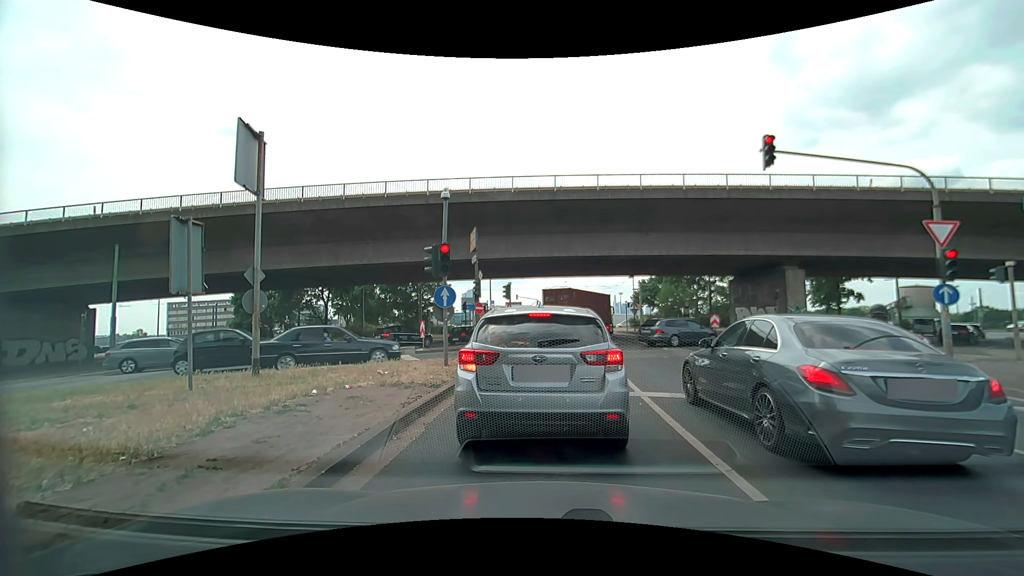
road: primary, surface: asphalt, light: Day
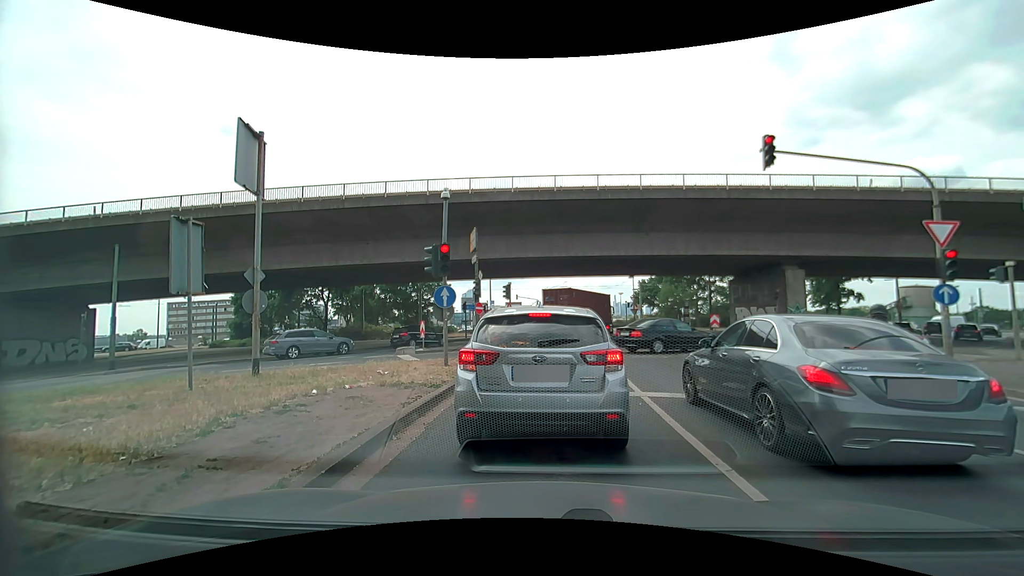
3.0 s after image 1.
(0.0, 0.0) m; 0°
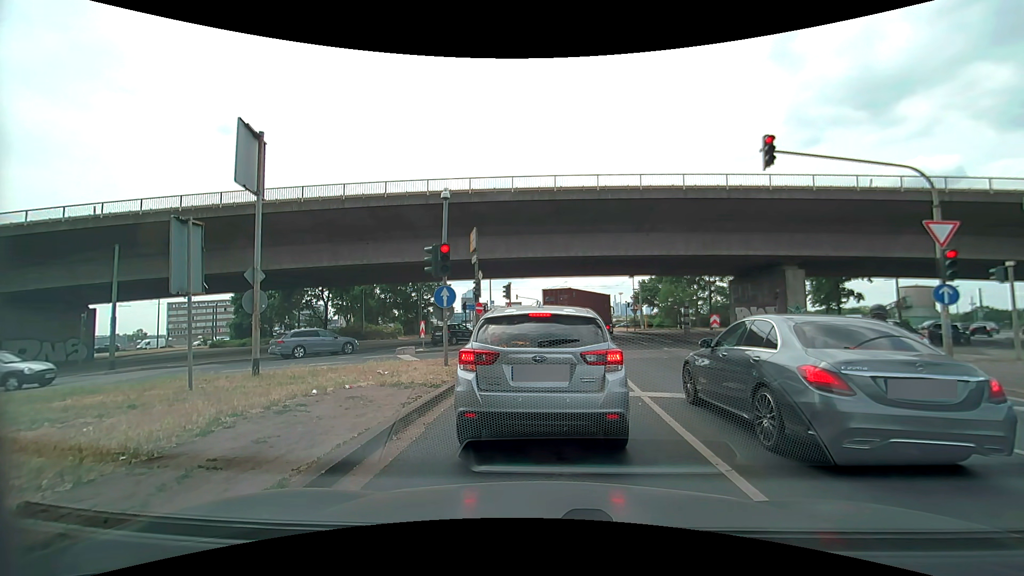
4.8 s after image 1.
(0.0, 0.0) m; 0°
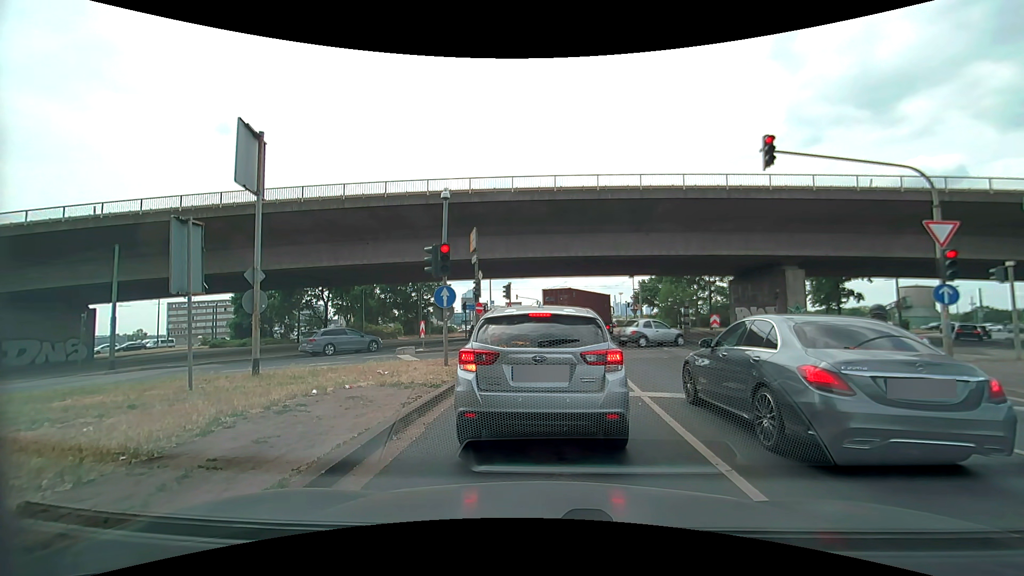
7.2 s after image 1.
(0.0, 0.0) m; 0°
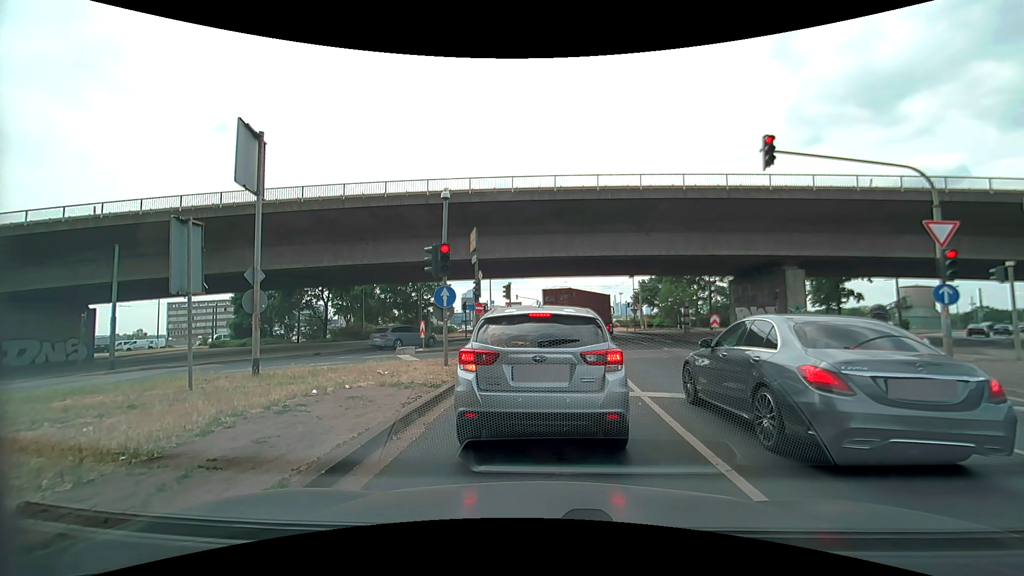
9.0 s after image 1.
(0.0, 0.0) m; 0°
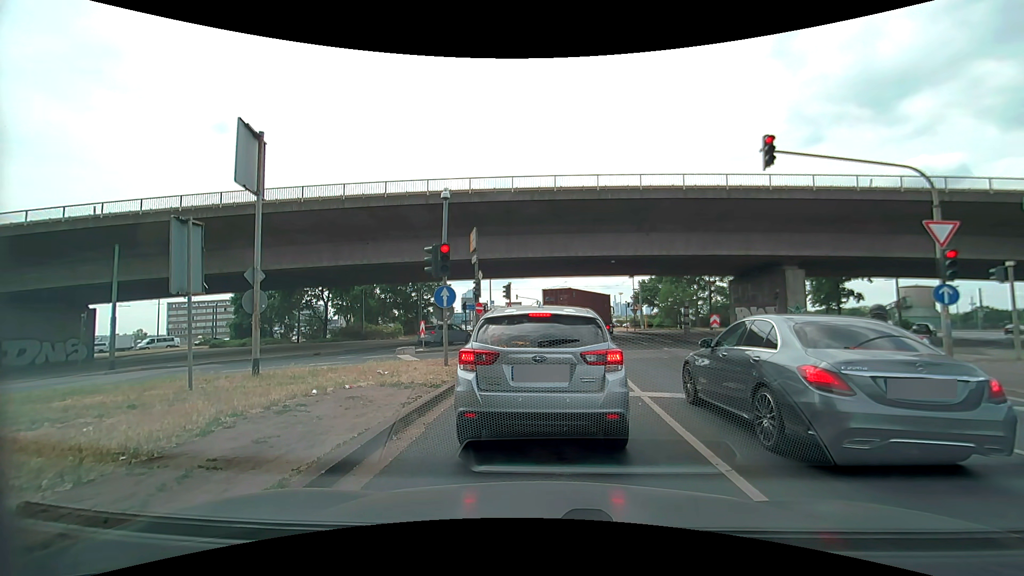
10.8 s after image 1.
(0.0, 0.0) m; 0°
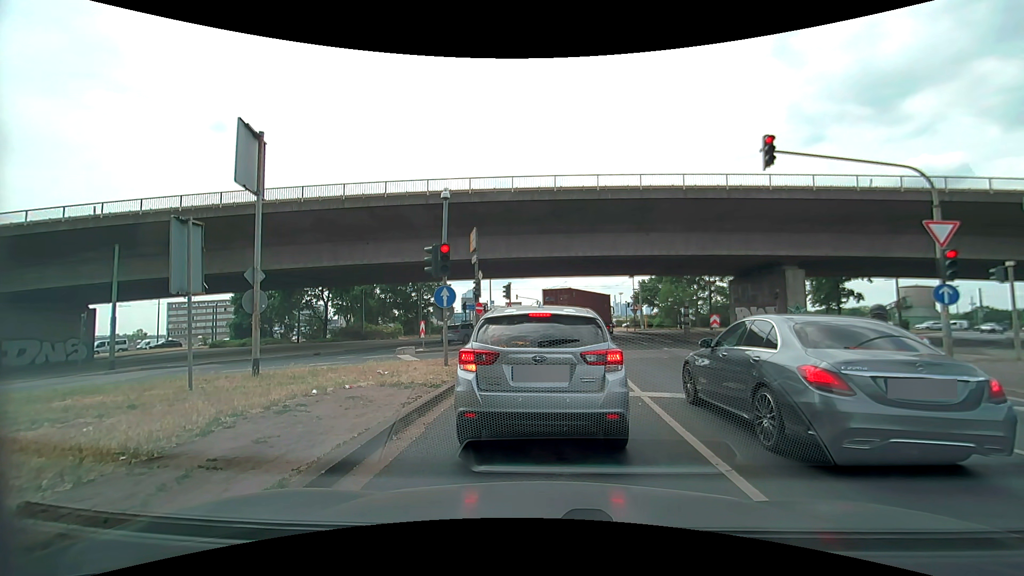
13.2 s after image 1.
(0.0, 0.0) m; 0°
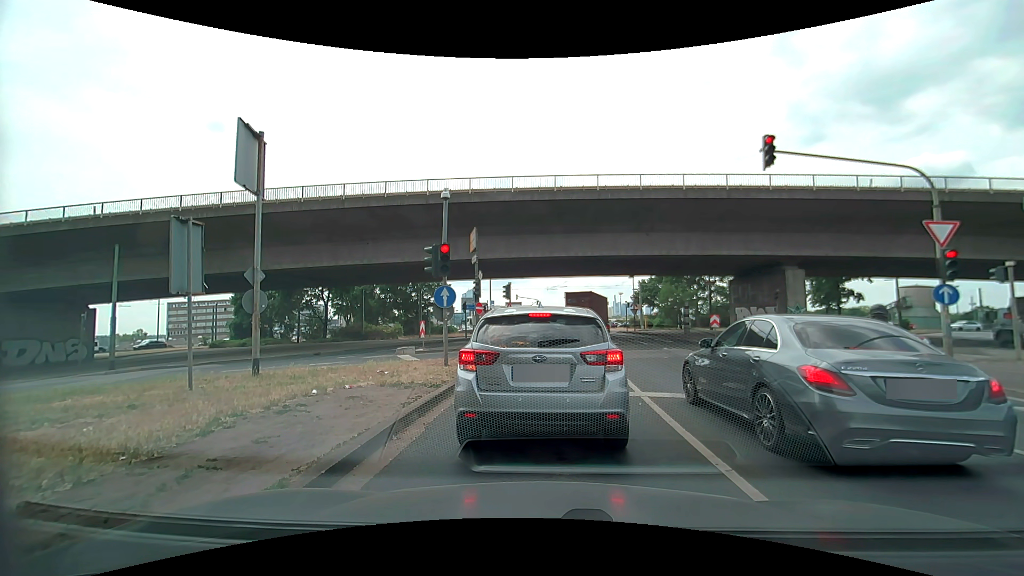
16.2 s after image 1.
(0.0, 0.0) m; 0°
